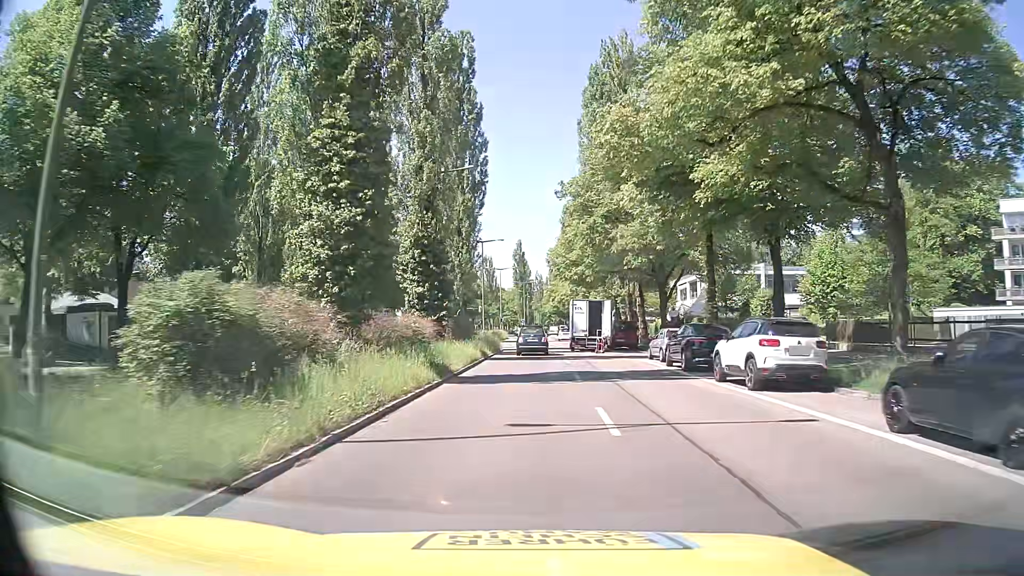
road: secondary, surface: asphalt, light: Day
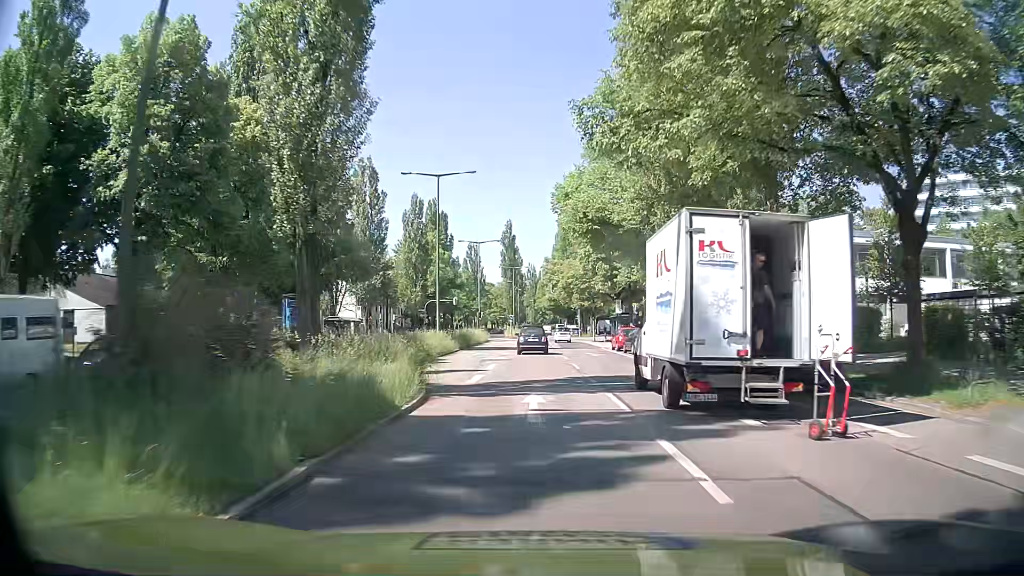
(+0.2, +30.4) m; +1°
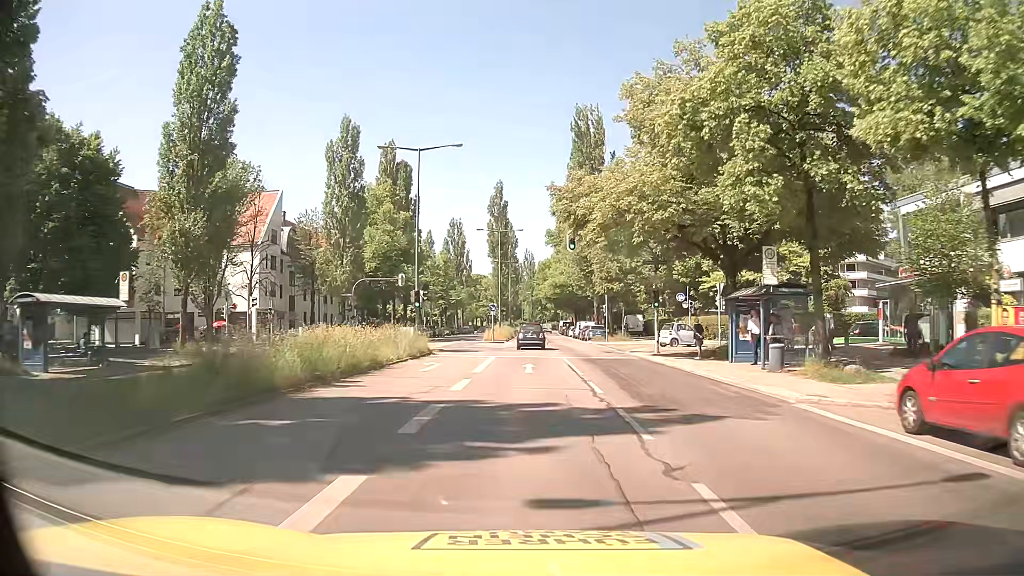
(+0.2, +37.3) m; 0°
(0, +10) (0, +20) (0, +30) (0, +40) (0, +50) (0, +60) (0, +70) (0, +80) (0, +90) (0, +100) m
